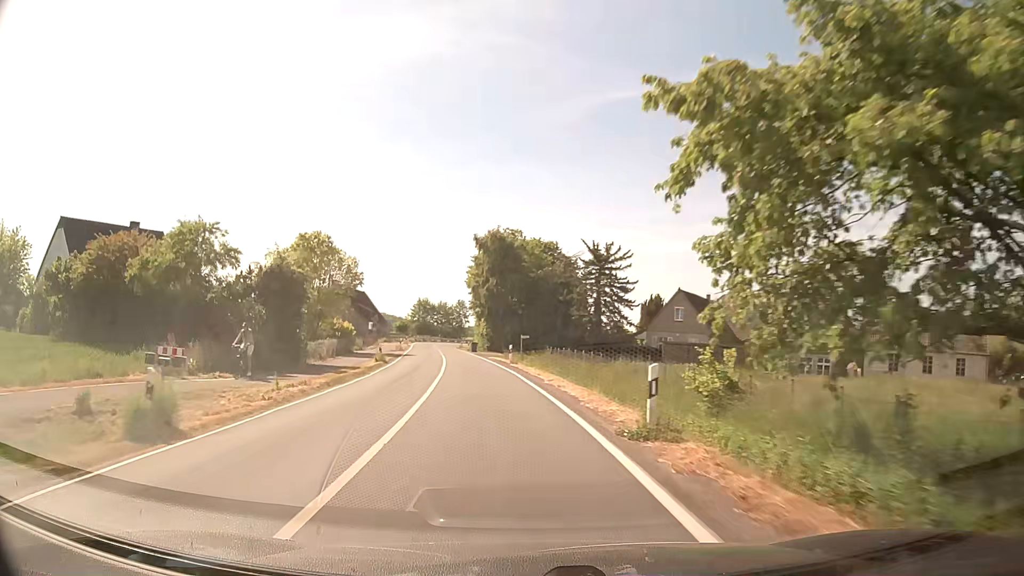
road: secondary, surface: asphalt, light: Day
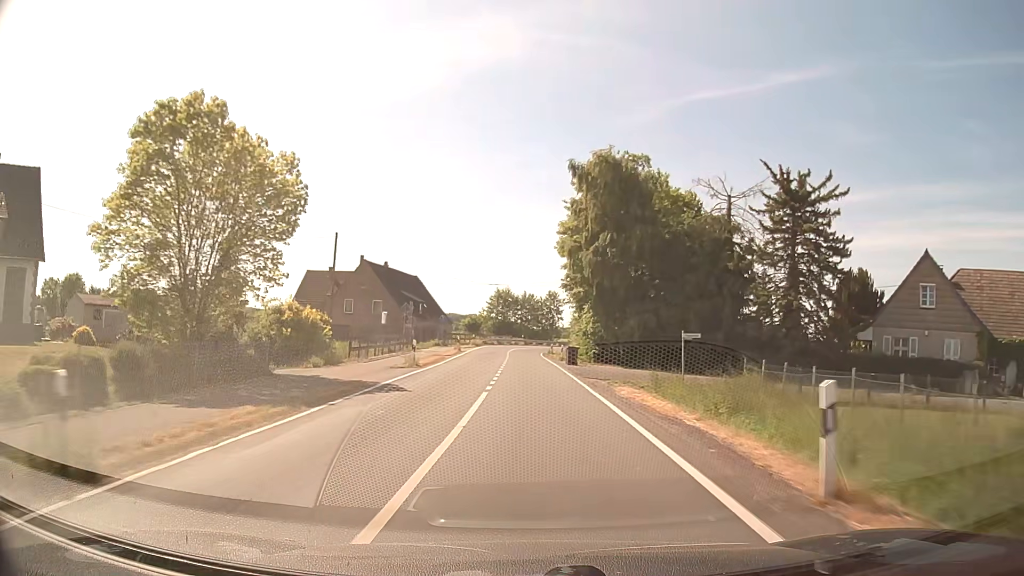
(-2.7, +32.1) m; -8°
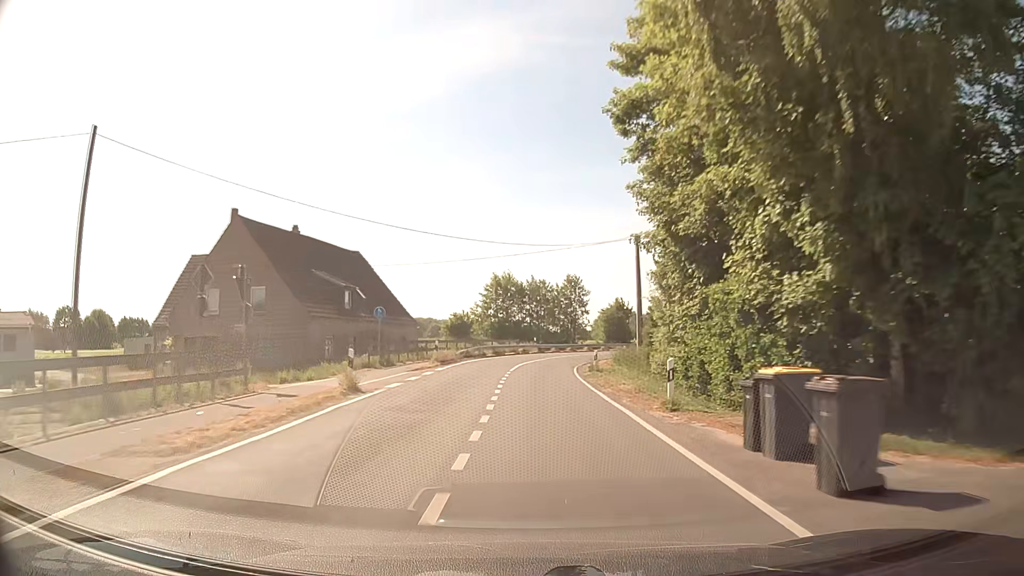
(-0.3, +32.4) m; -1°
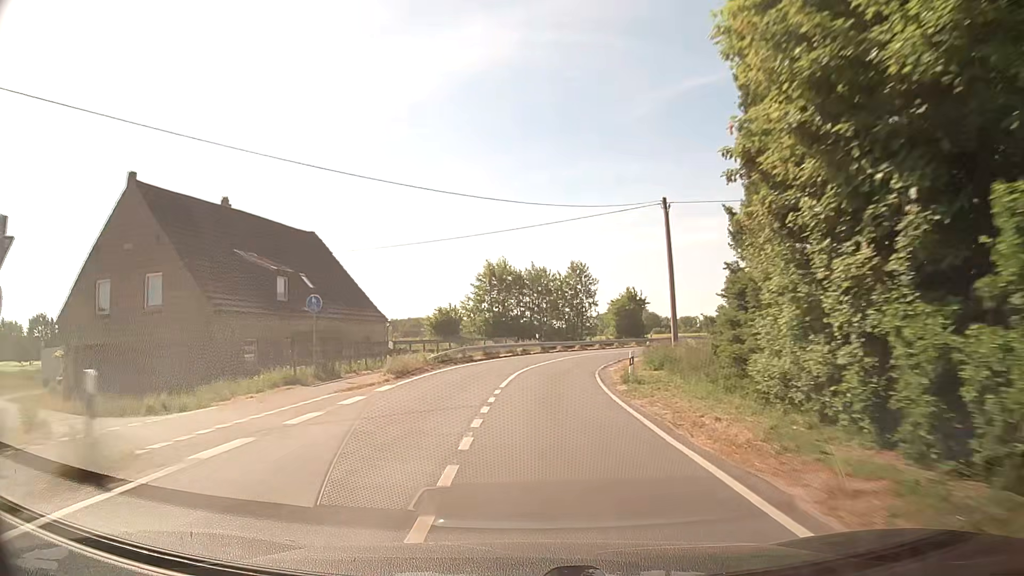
(0.0, +10.8) m; 0°
